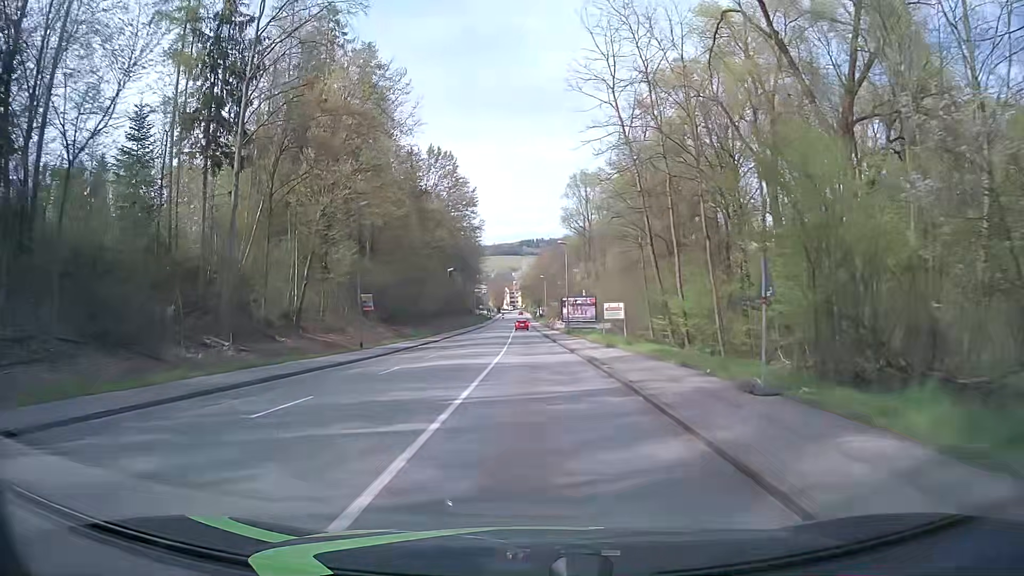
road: tertiary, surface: asphalt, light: Day
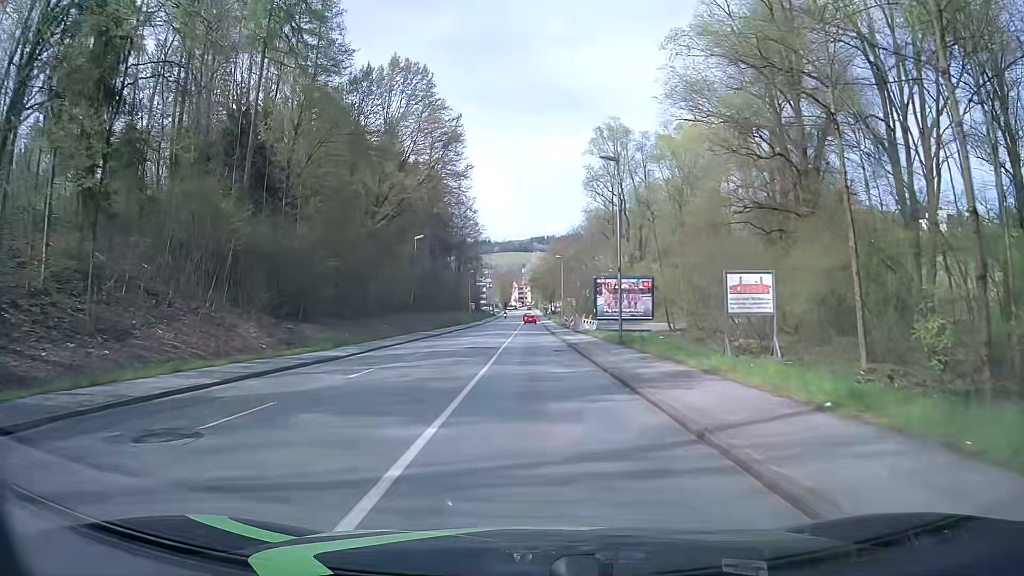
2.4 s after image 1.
(-0.1, +30.7) m; 0°
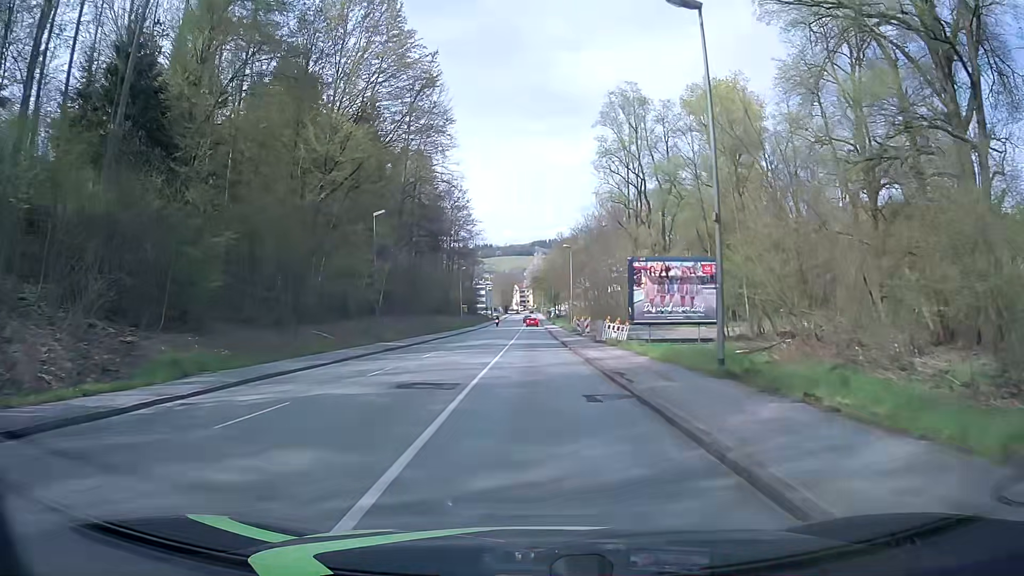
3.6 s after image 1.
(-0.1, +15.4) m; 0°
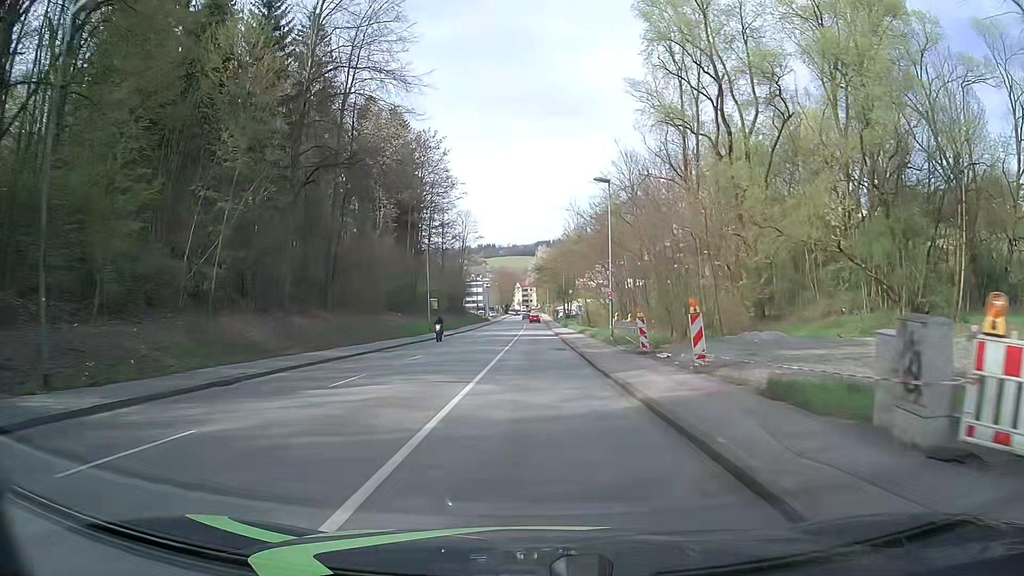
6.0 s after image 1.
(-0.1, +30.6) m; 0°
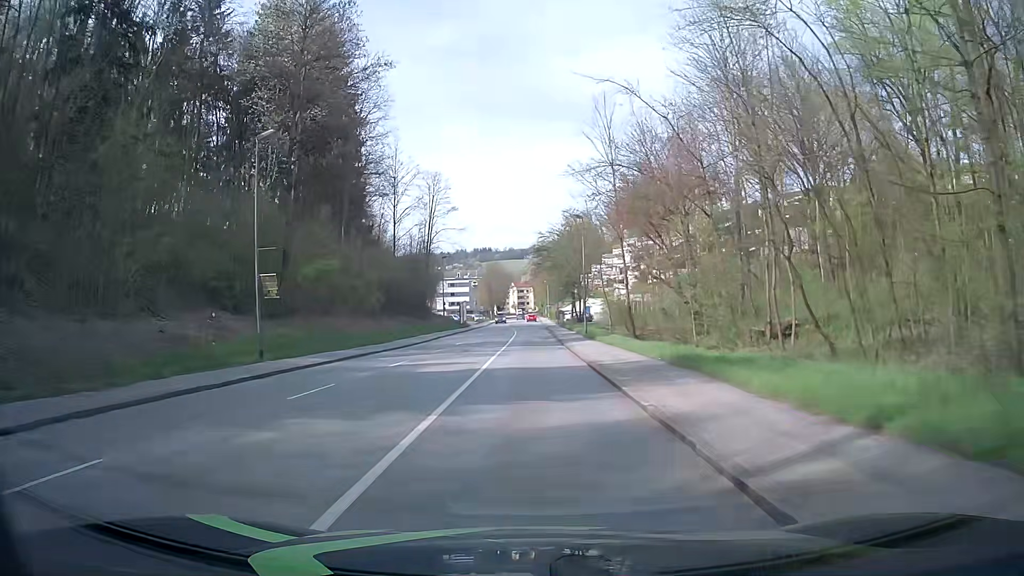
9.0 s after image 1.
(+0.1, +38.0) m; 0°
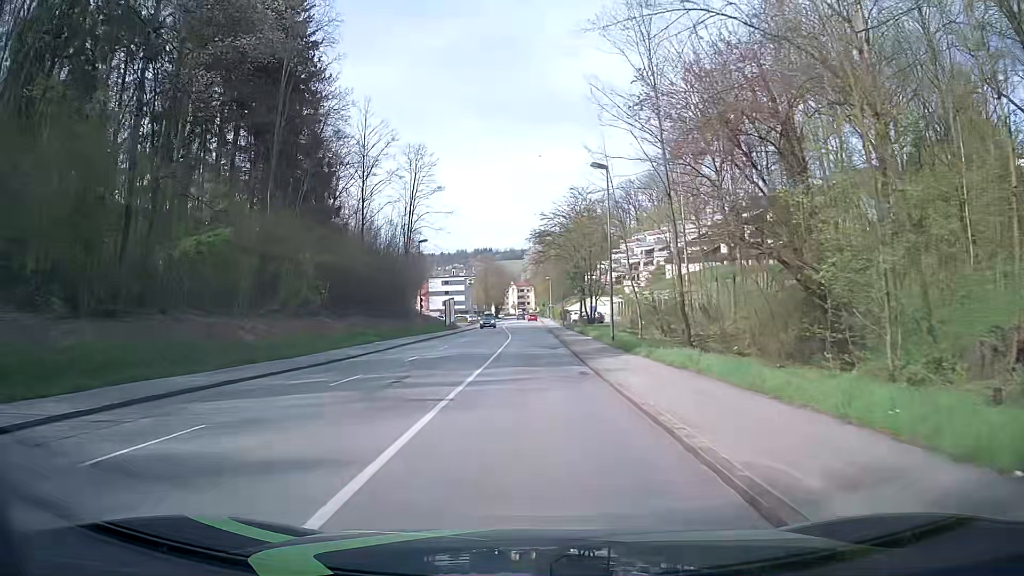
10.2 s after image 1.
(+0.1, +15.2) m; 0°
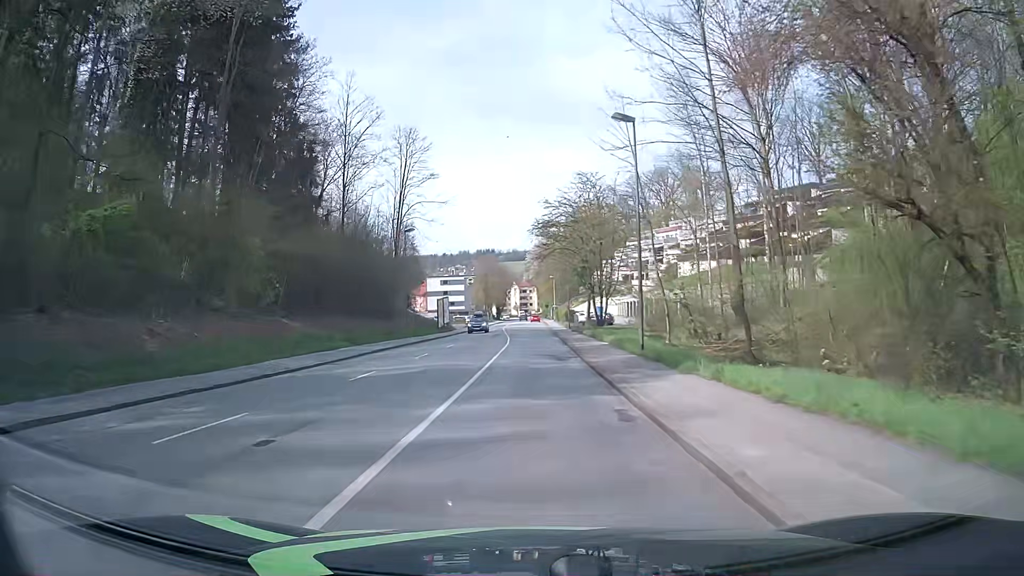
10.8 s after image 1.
(0.0, +7.6) m; 0°
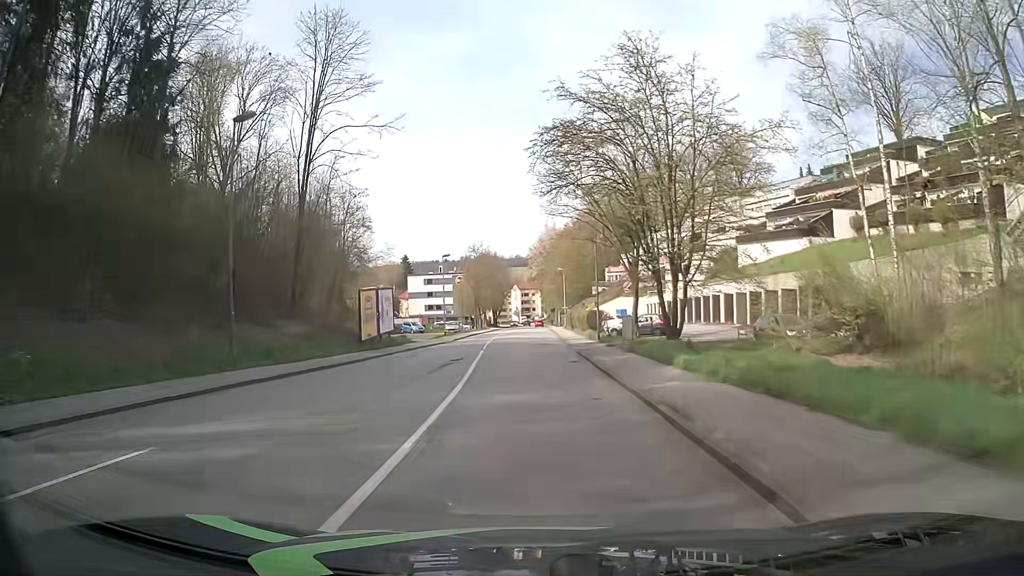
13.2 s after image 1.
(-0.2, +30.4) m; 0°
(0, +10) (0, +20) (0, +30) (-1, +40) (-1, +50) (-2, +60) (-2, +70) (-2, +80) (-2, +90) (-2, +100) m
